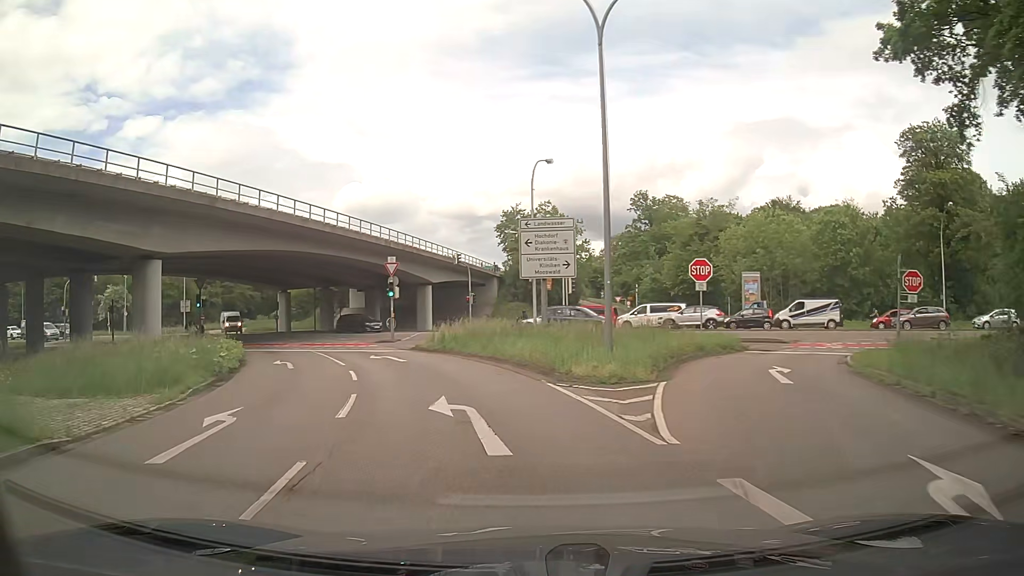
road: trunk_link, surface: asphalt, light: Day
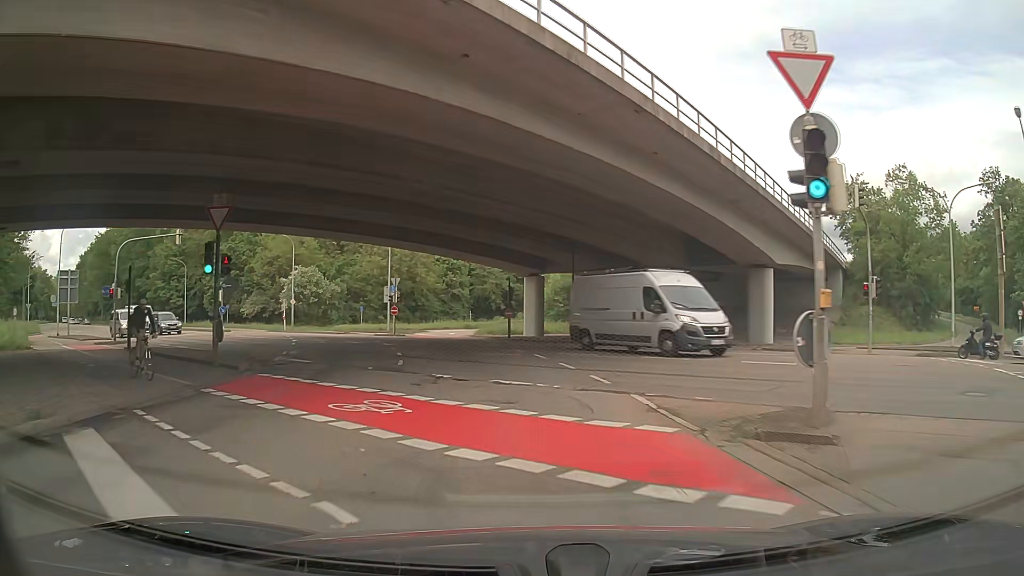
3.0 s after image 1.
(-6.7, +28.7) m; -24°
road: secondary_link
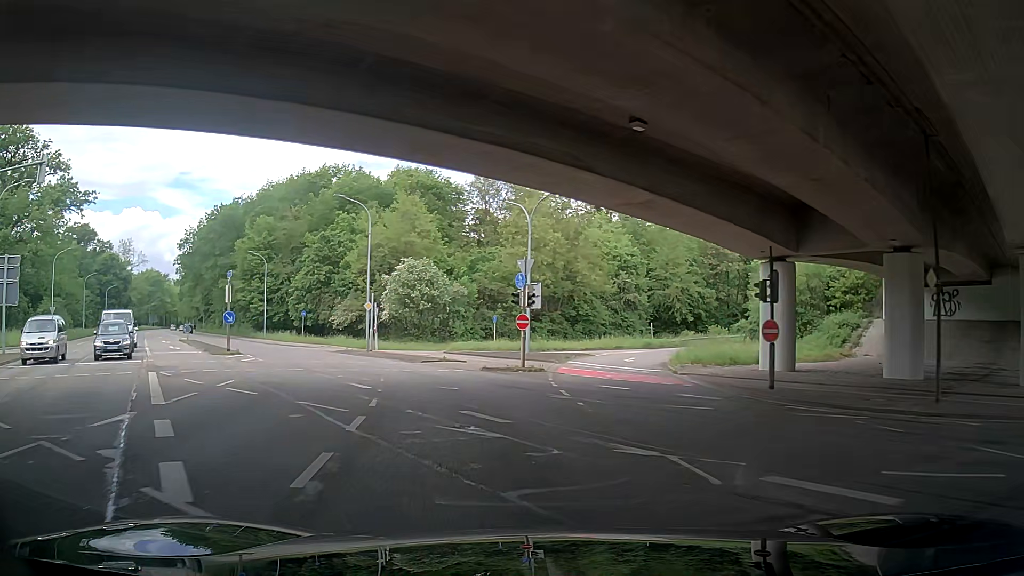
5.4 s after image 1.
(-2.8, +24.0) m; -12°
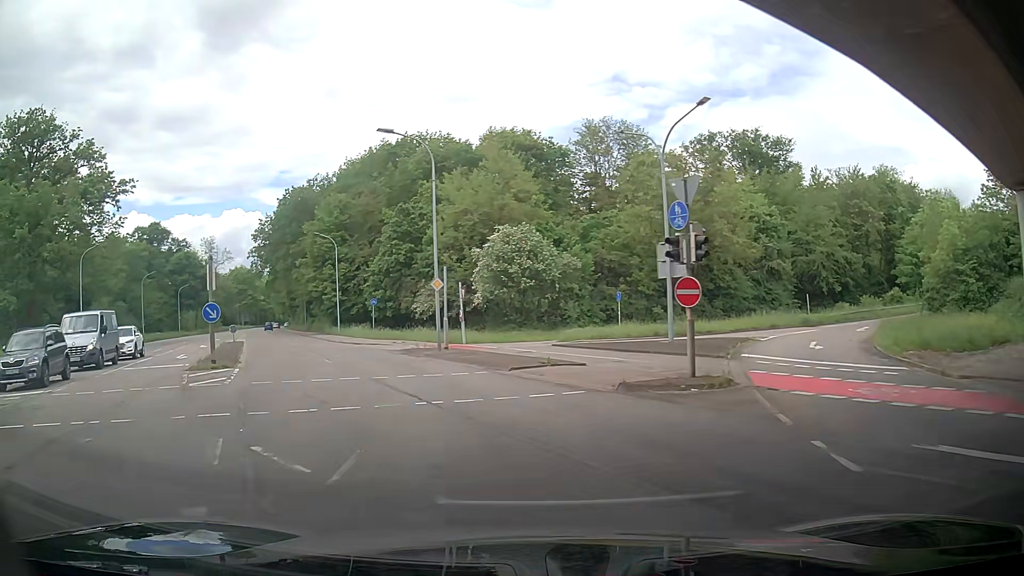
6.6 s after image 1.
(-1.2, +12.0) m; -12°
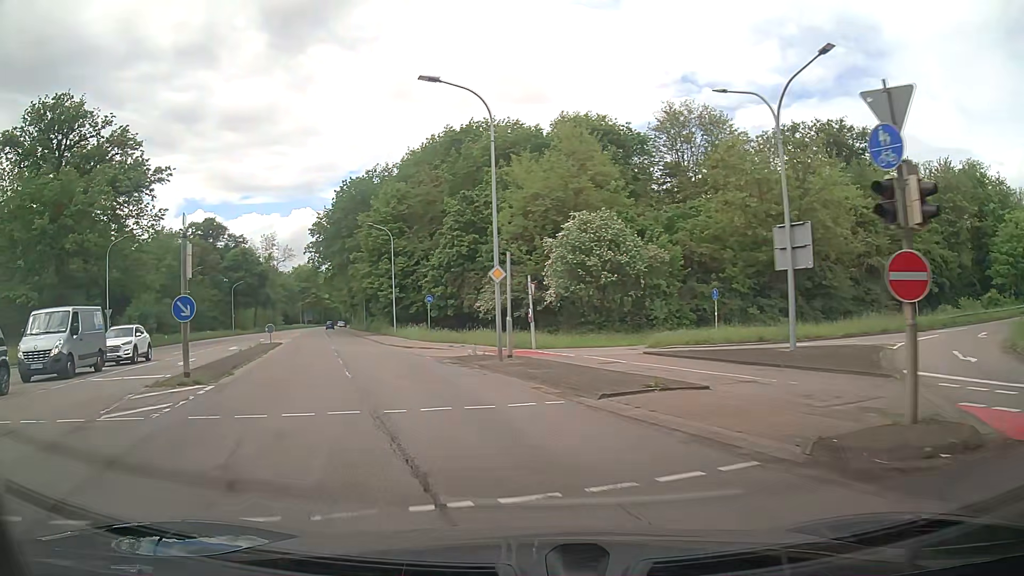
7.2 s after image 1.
(-0.2, +6.1) m; -6°
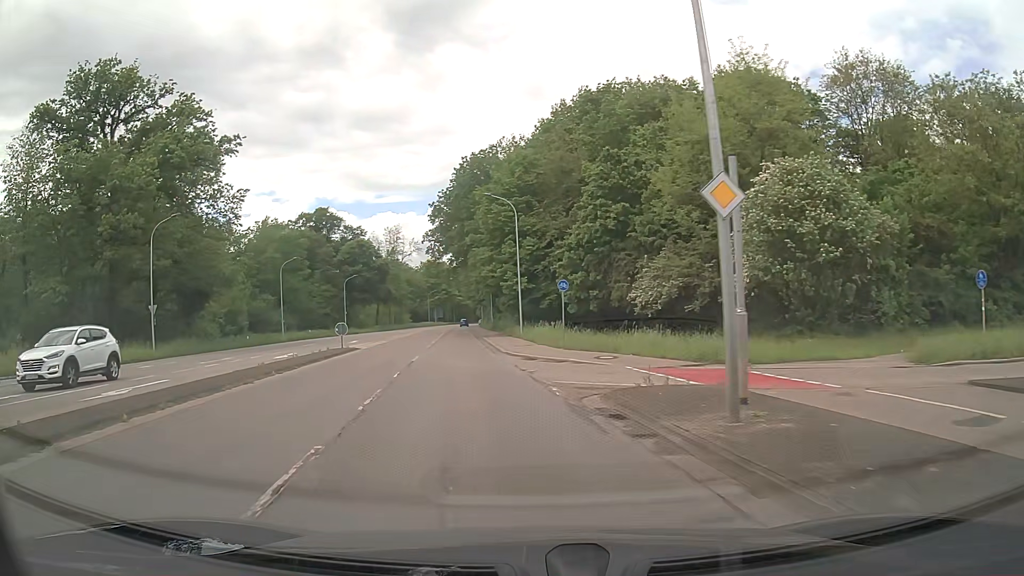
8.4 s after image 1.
(-1.5, +12.5) m; -13°
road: secondary
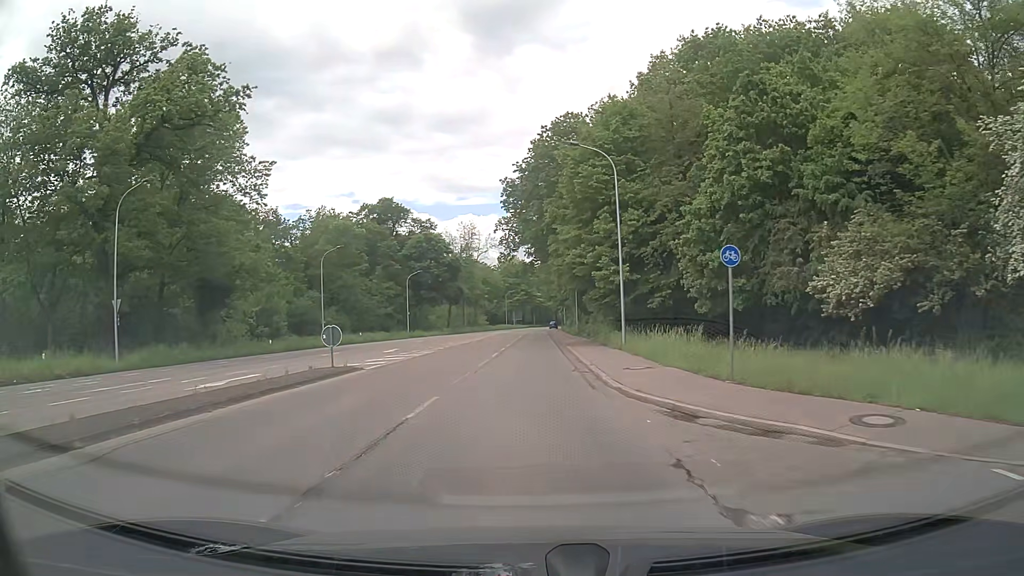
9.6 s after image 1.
(-0.9, +13.3) m; -7°
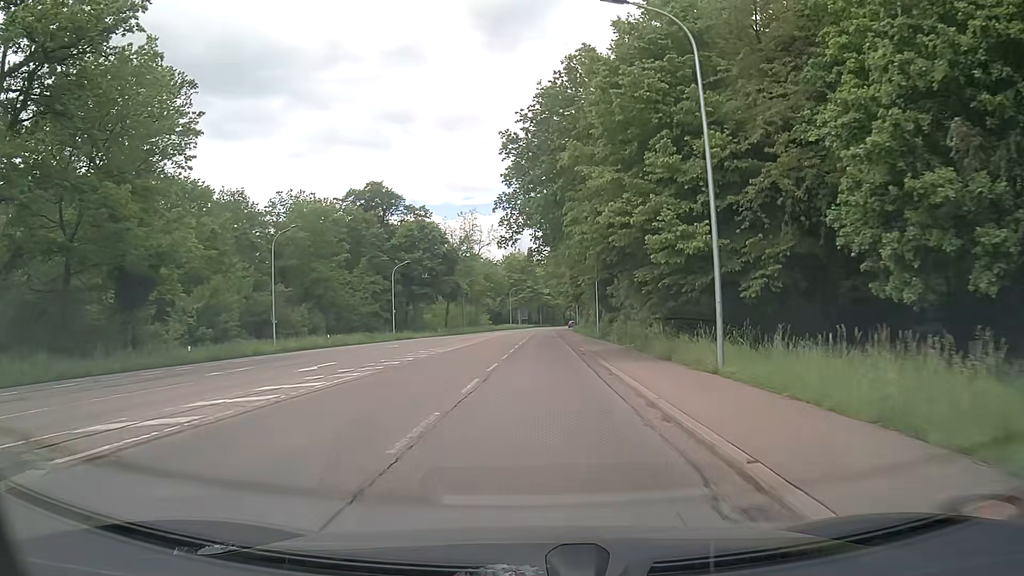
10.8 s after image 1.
(0.0, +14.3) m; 0°
(0, +10) (0, +20) (0, +30) (+1, +40) (+1, +50) (+1, +60) (+1, +70) (+2, +80) (+2, +90) (+2, +100) m
